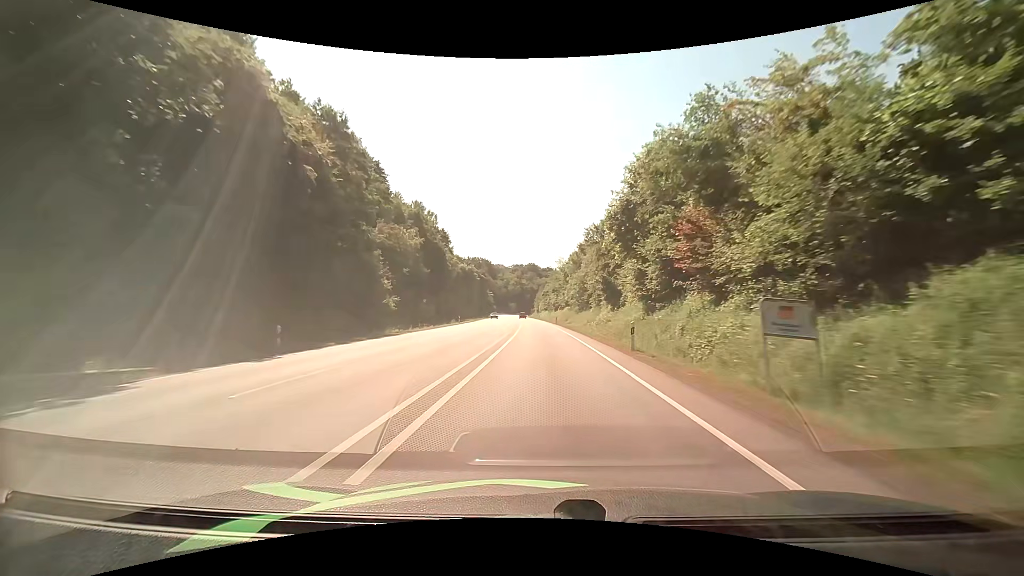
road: primary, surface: asphalt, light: Day
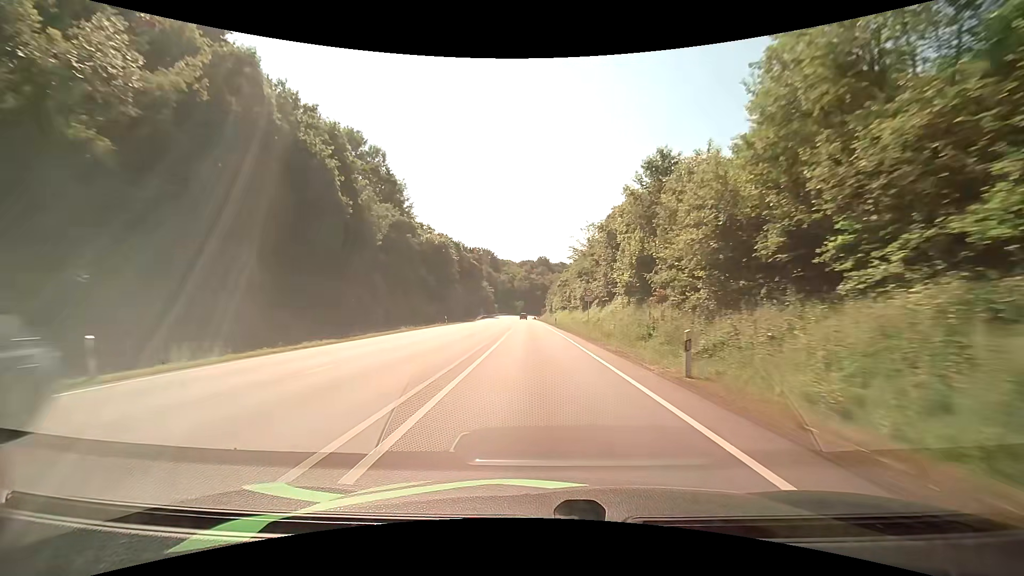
(-0.6, +57.4) m; -1°
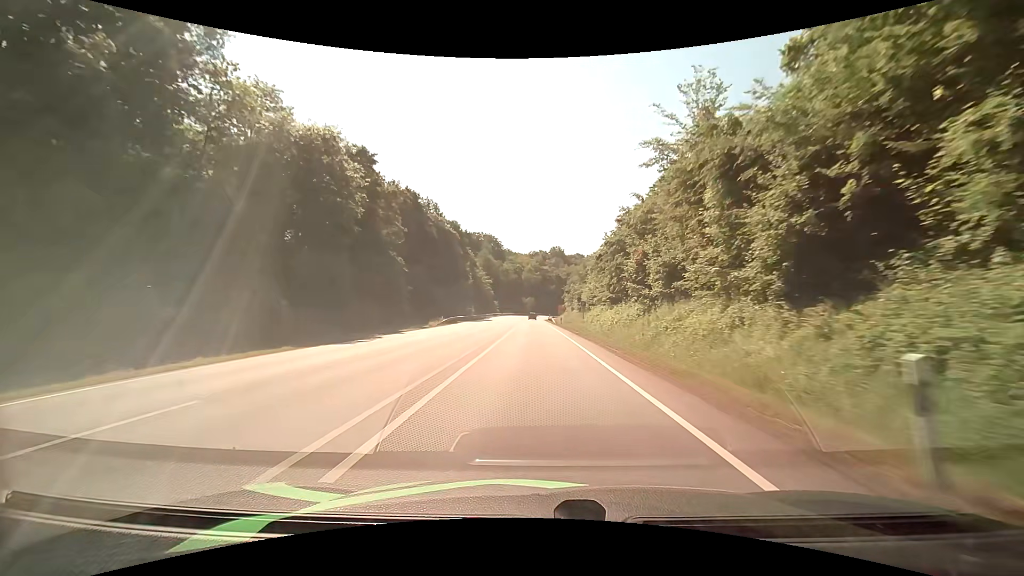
(-1.0, +56.2) m; -2°
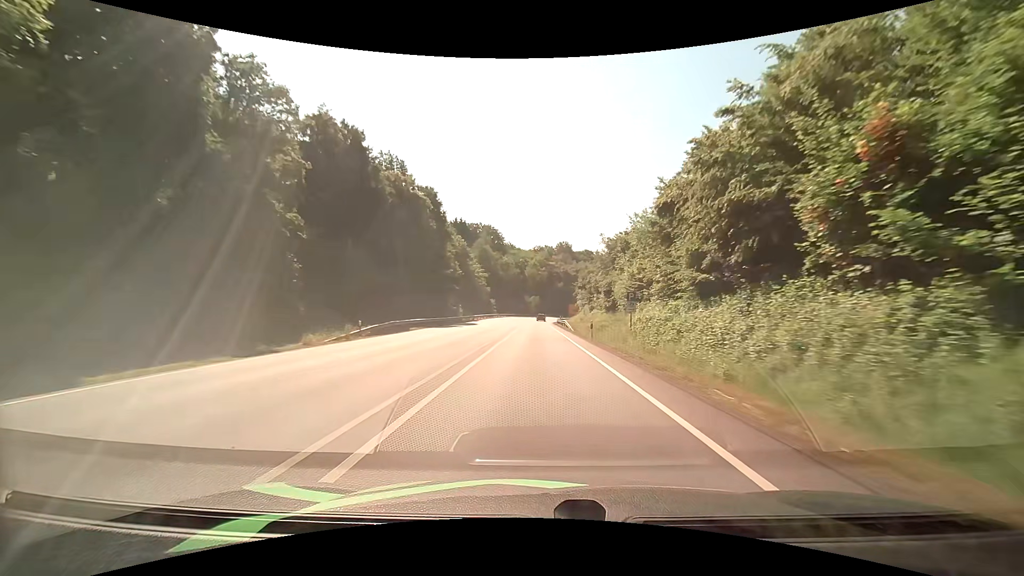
(-0.2, +27.4) m; -1°
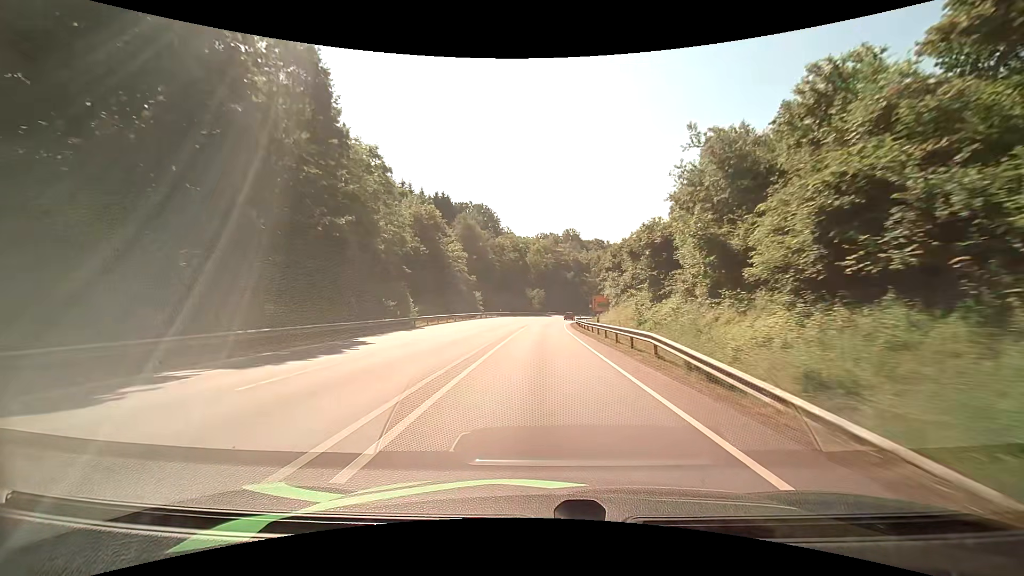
(-0.1, +40.3) m; 0°
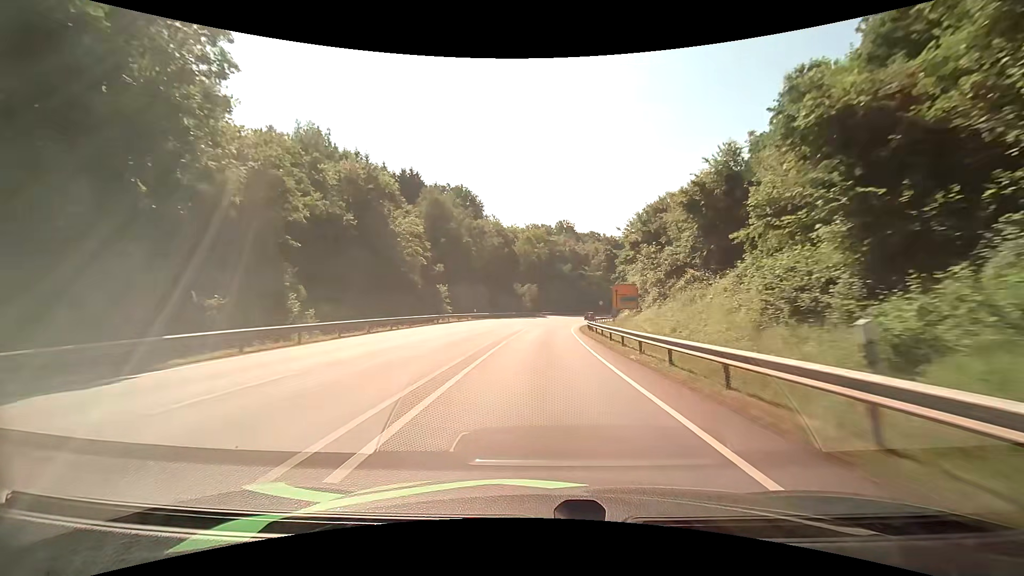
(+0.2, +25.9) m; +1°
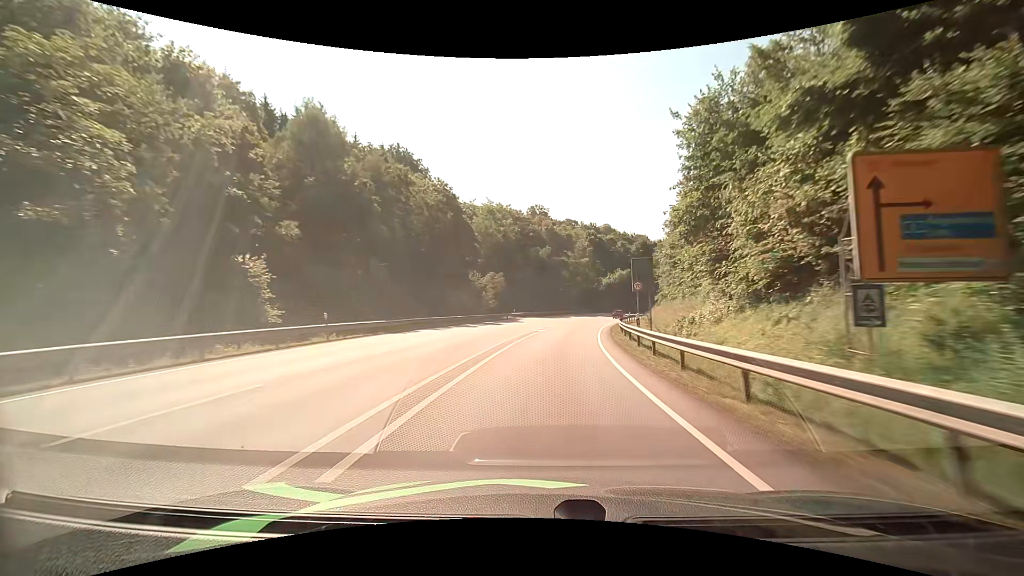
(+0.8, +37.4) m; +3°
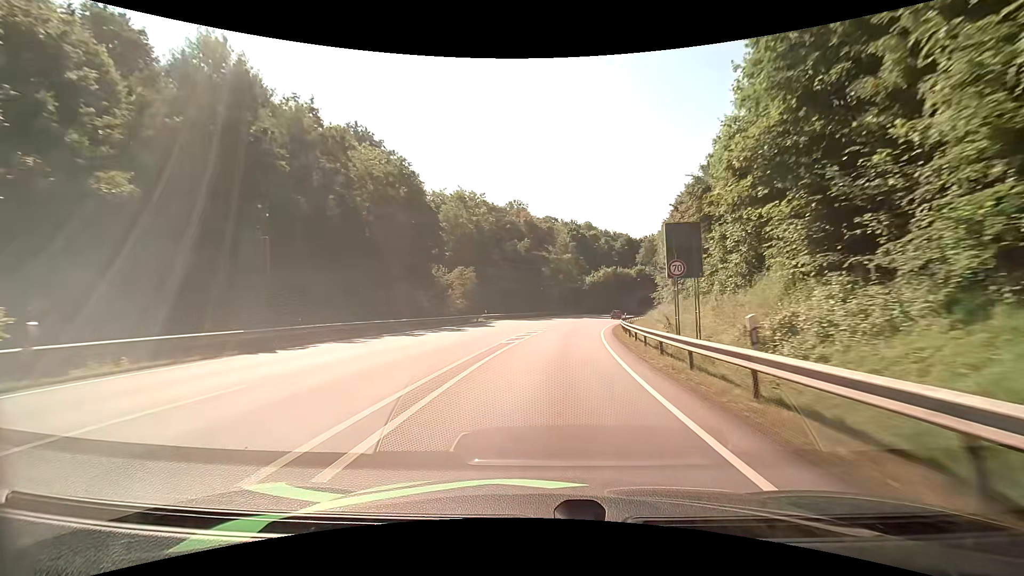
(+0.2, +12.3) m; +2°
(0, +10) (+1, +20) (+2, +30) (+3, +40) (+4, +50) (+6, +60) (+9, +69) (+11, +79) (+14, +89) (+17, +98) m
